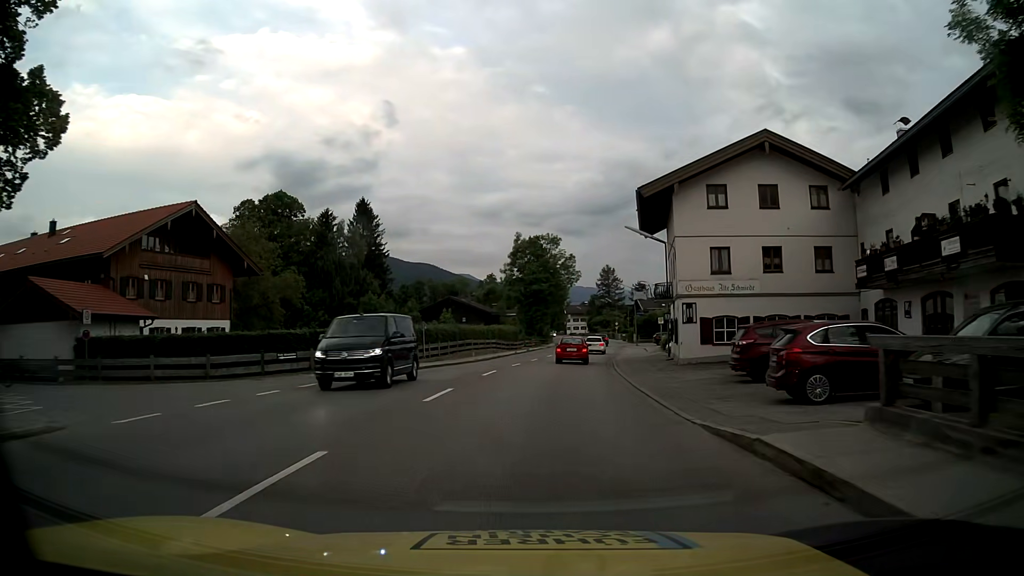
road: primary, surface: asphalt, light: Day
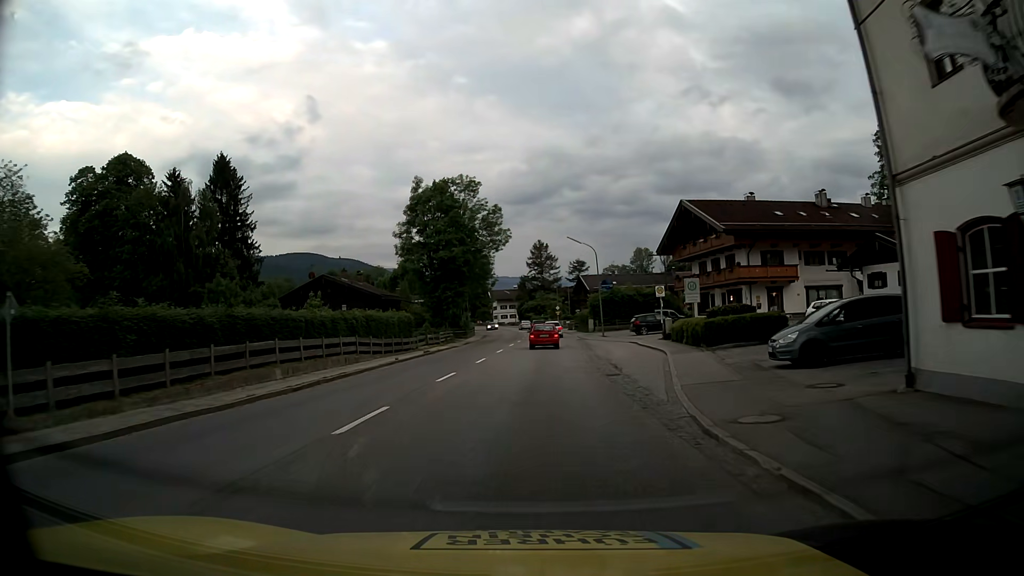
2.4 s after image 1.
(+1.9, +31.3) m; +6°
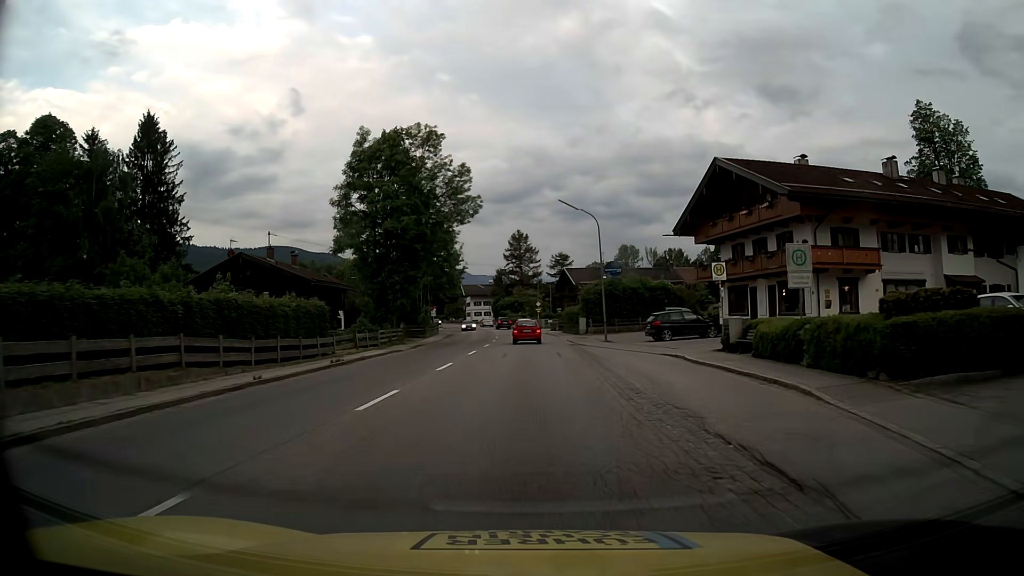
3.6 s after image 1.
(+0.4, +16.1) m; +3°
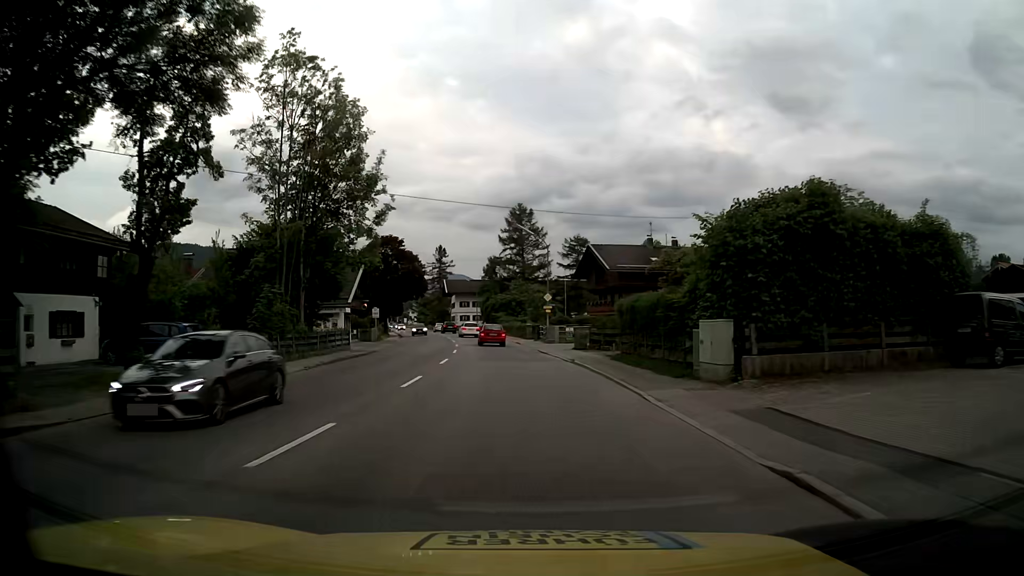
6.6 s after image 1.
(+0.3, +40.6) m; -1°
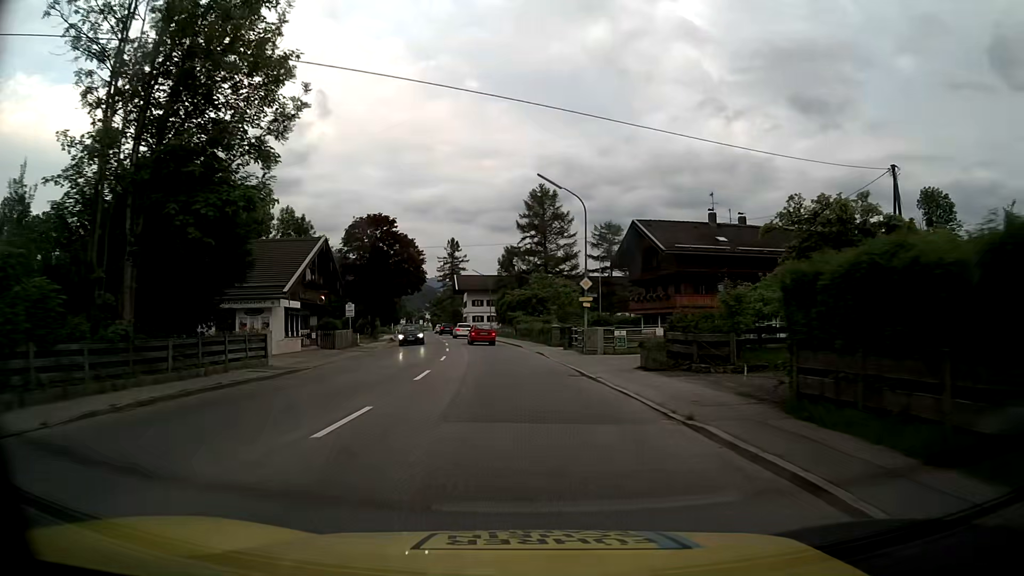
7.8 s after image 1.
(-0.2, +16.3) m; -2°
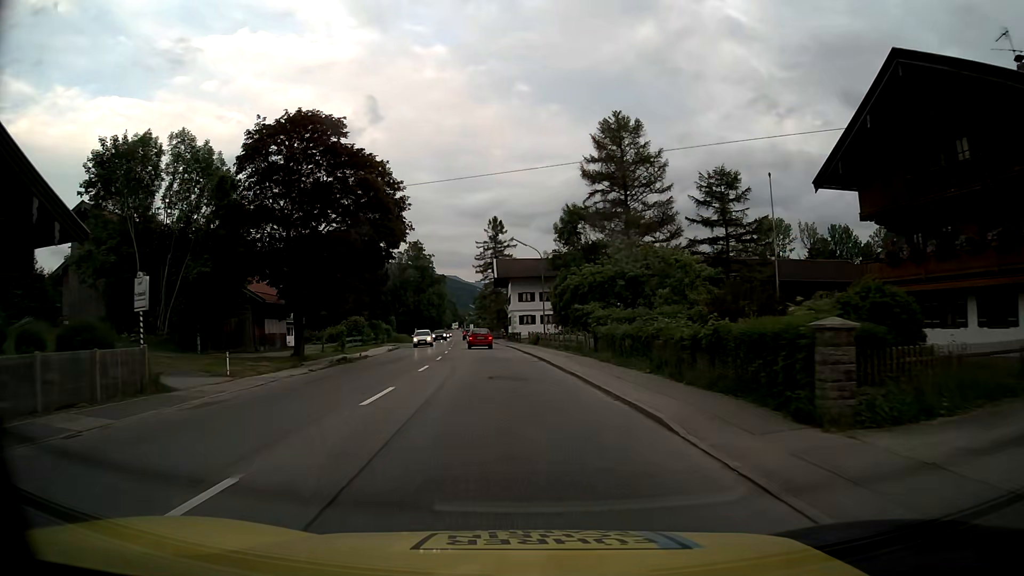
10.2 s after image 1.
(-0.8, +32.7) m; -4°
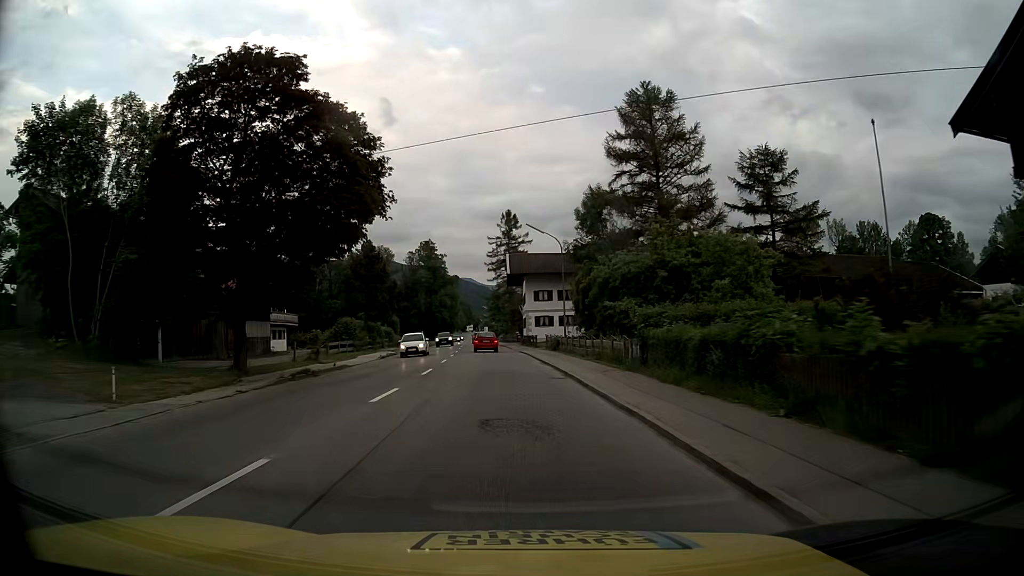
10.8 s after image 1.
(-0.1, +8.2) m; -1°
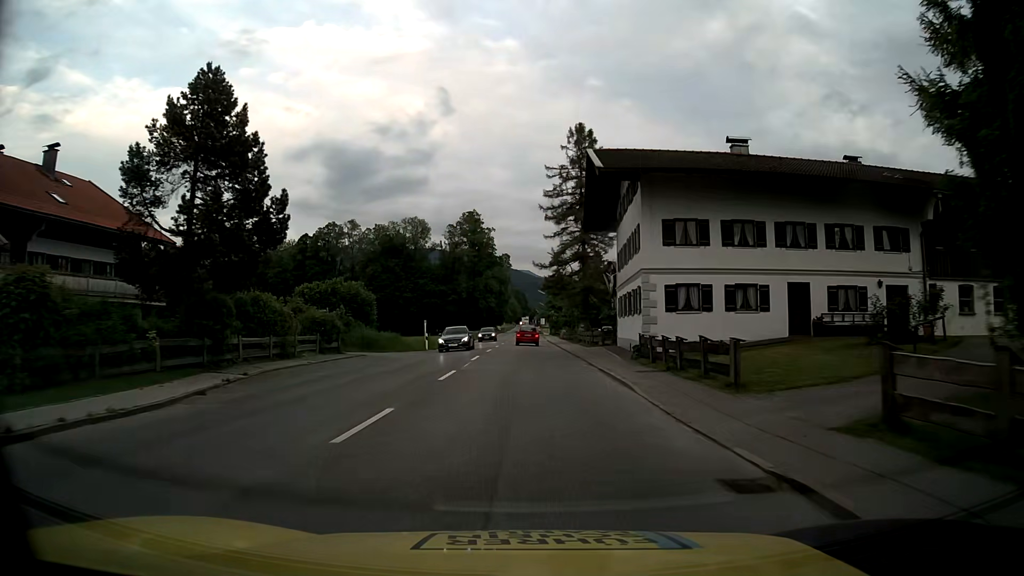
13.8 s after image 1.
(-2.1, +40.9) m; -5°
(0, +10) (0, +20) (0, +30) (0, +40) (0, +50) (0, +60) (0, +70) (+1, +80) (+1, +90) (+1, +100) m
